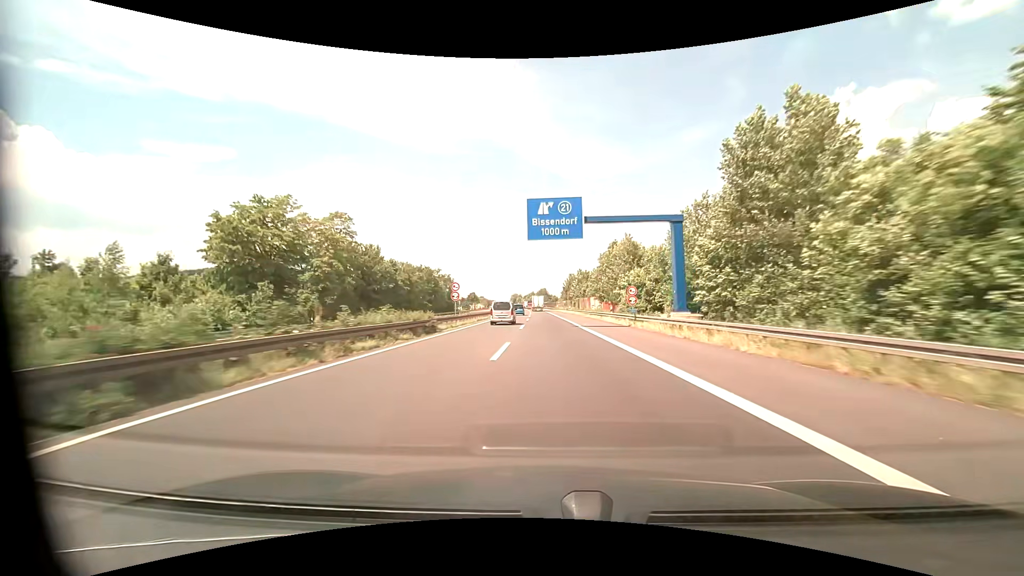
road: motorway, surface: asphalt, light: Day
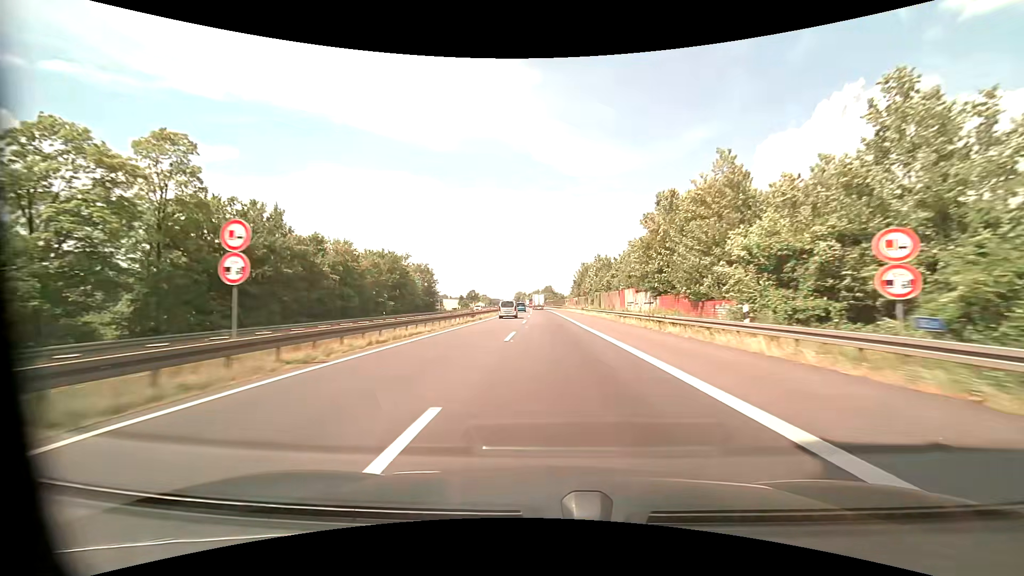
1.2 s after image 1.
(0.0, +30.2) m; 0°
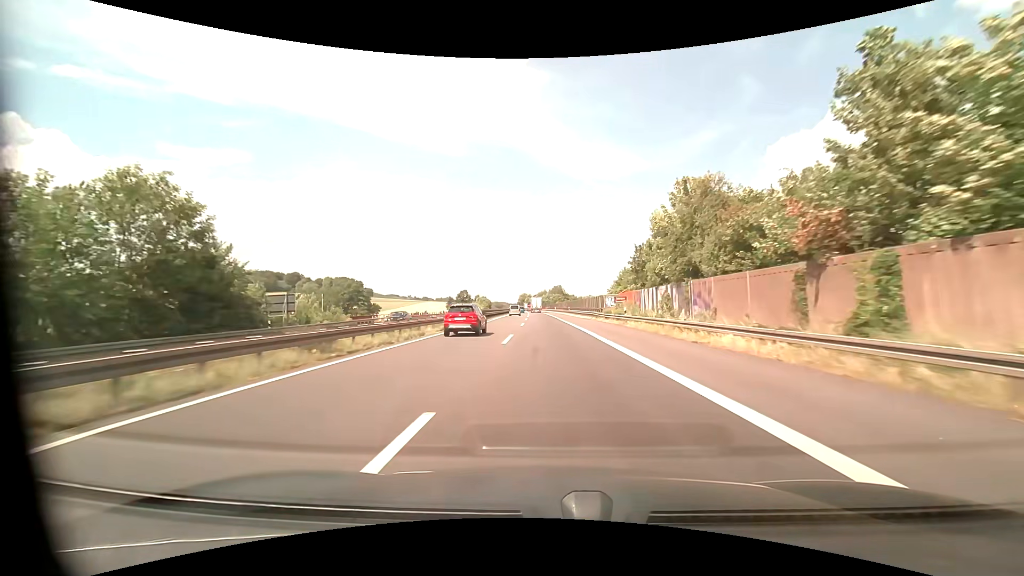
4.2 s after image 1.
(-0.8, +72.9) m; -1°
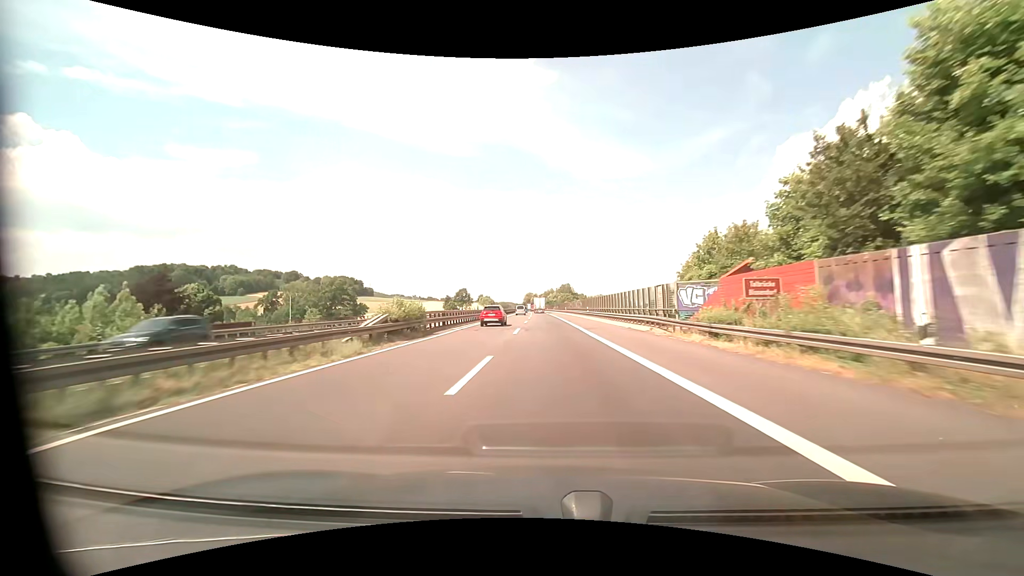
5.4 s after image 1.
(-0.2, +28.9) m; -1°
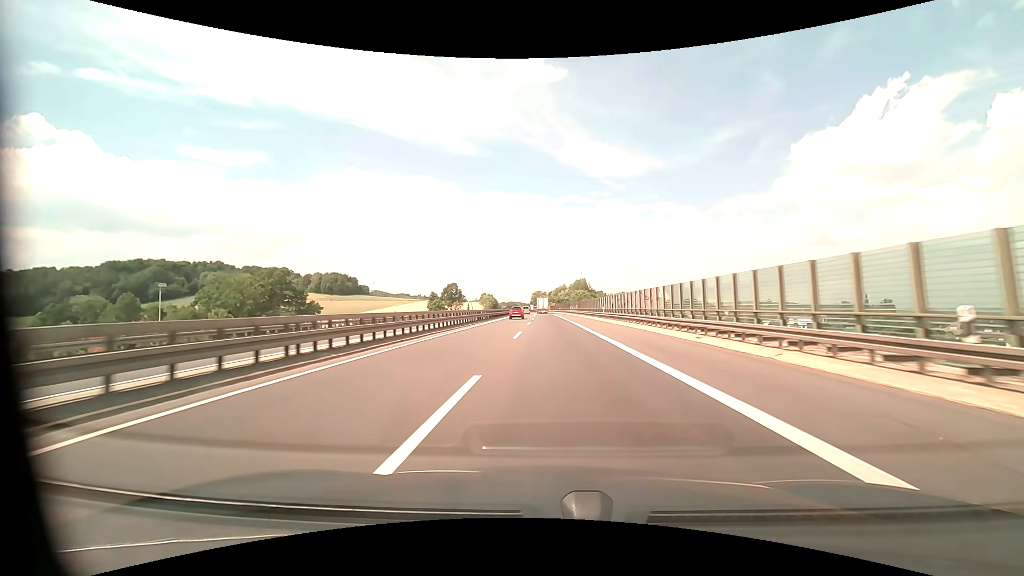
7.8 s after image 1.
(-0.7, +58.7) m; -1°
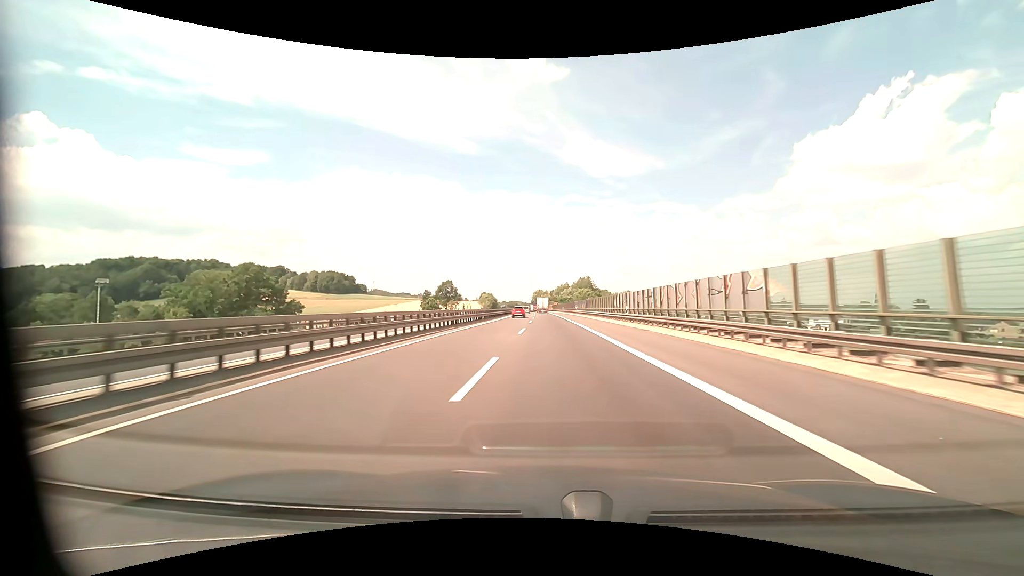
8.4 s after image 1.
(0.0, +14.8) m; 0°
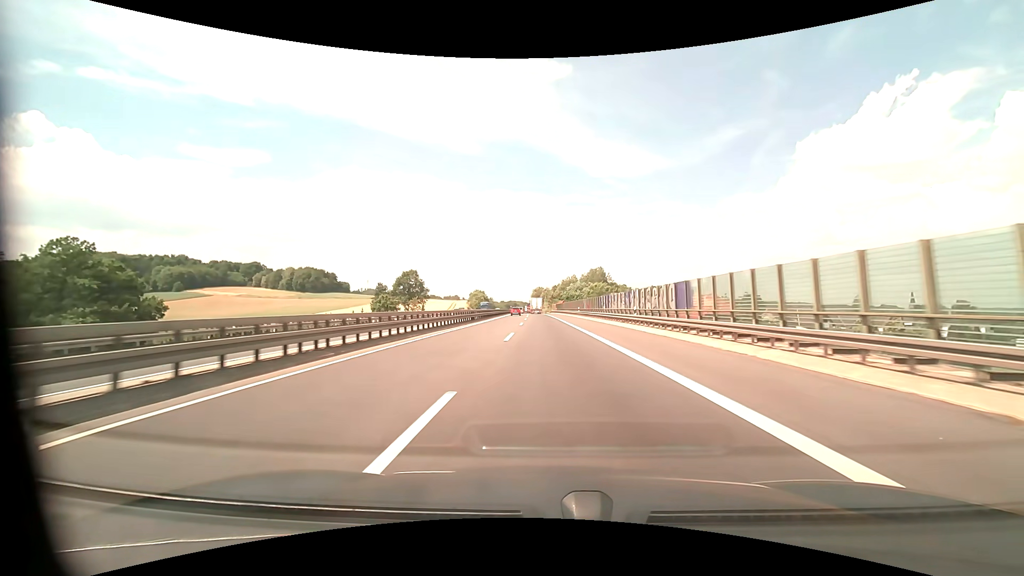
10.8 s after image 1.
(-0.2, +60.1) m; 0°
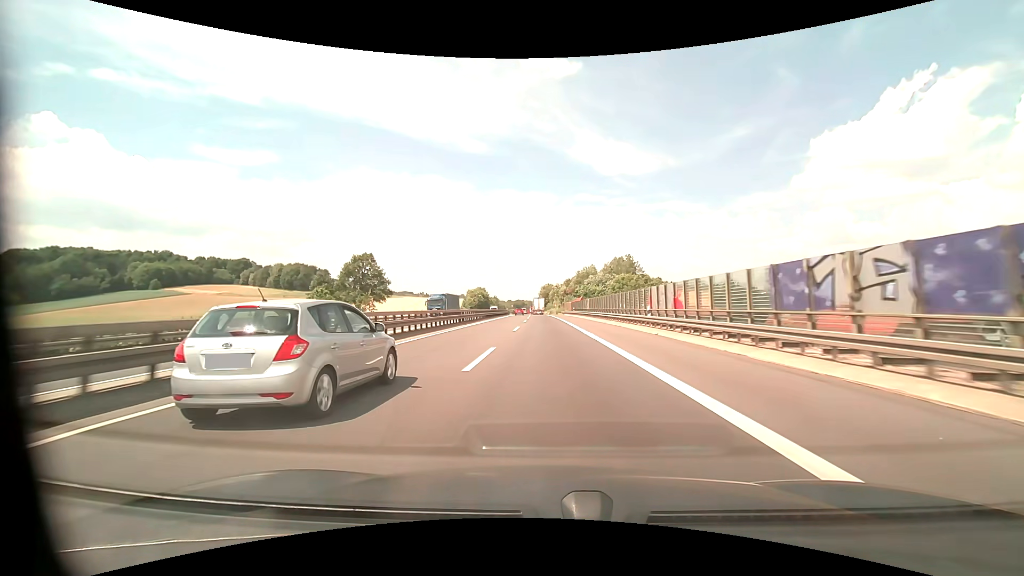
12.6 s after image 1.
(-0.4, +46.1) m; -1°
(0, +10) (0, +20) (0, +30) (0, +40) (0, +50) (-1, +60) (-1, +70) (-1, +80) (-1, +90) (-2, +100) m
